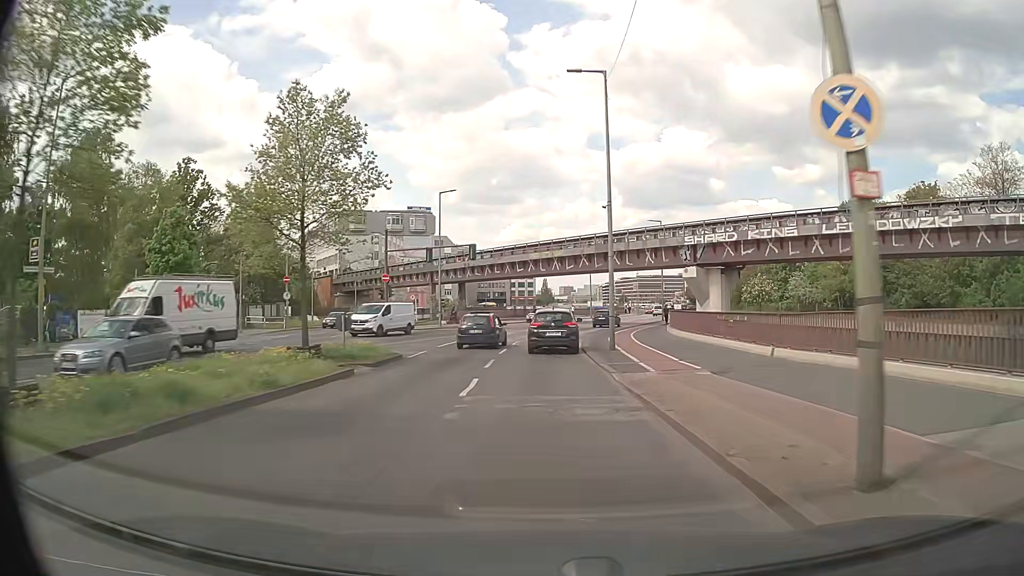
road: secondary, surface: asphalt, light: Day
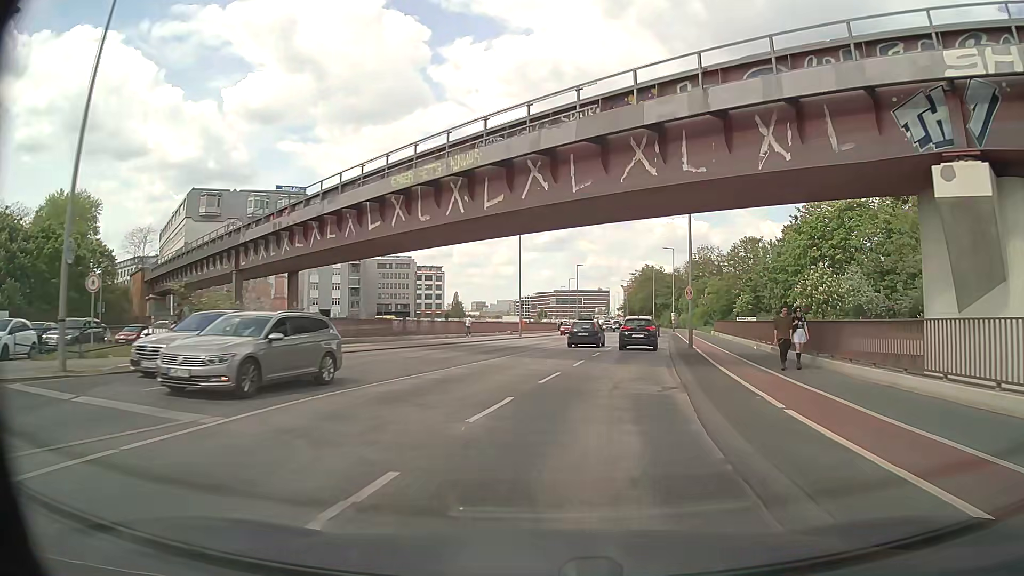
(+0.9, +38.9) m; +7°
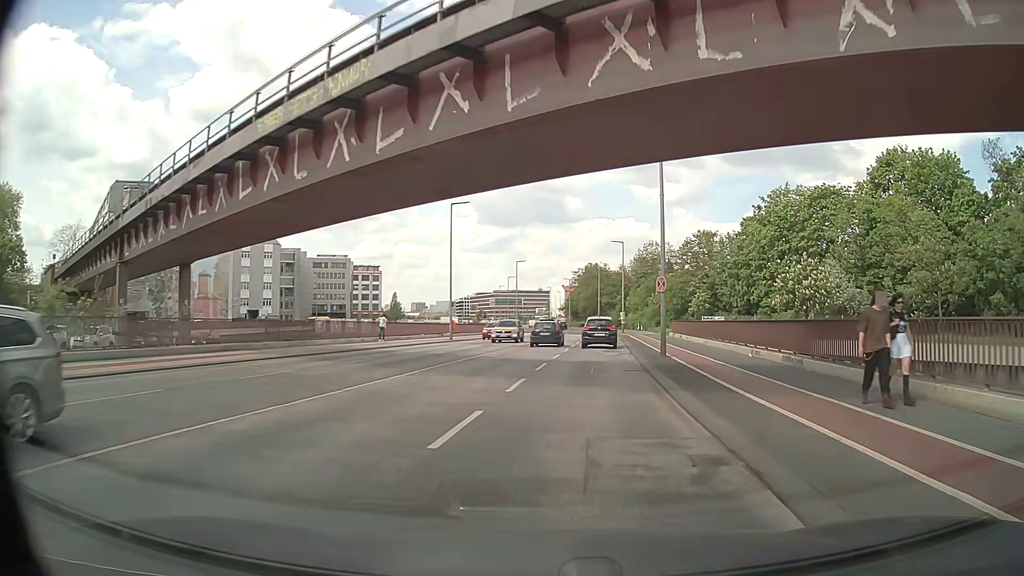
(+0.3, +7.7) m; +5°
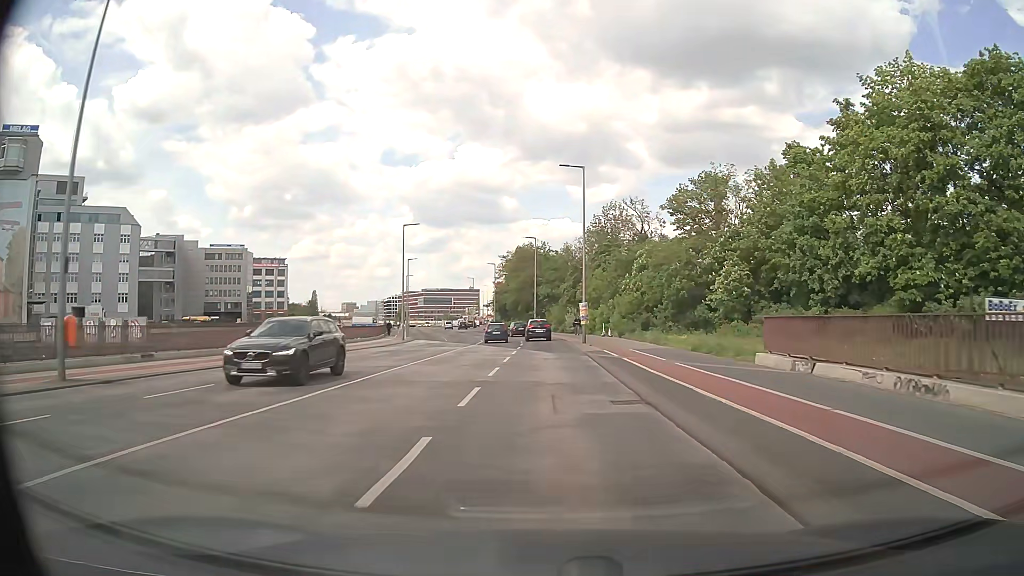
(+3.2, +38.1) m; +7°
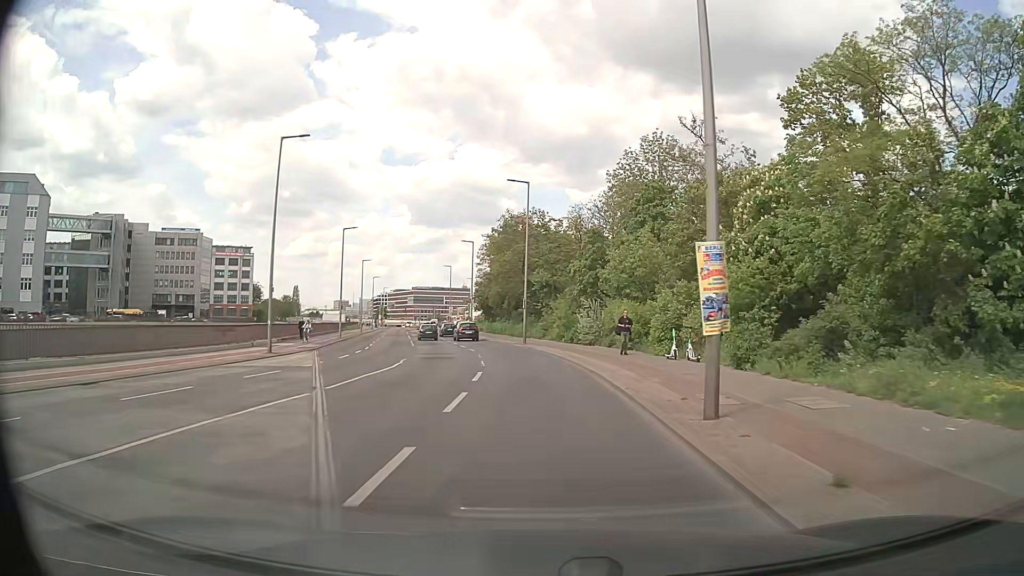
(-0.1, +30.5) m; 0°
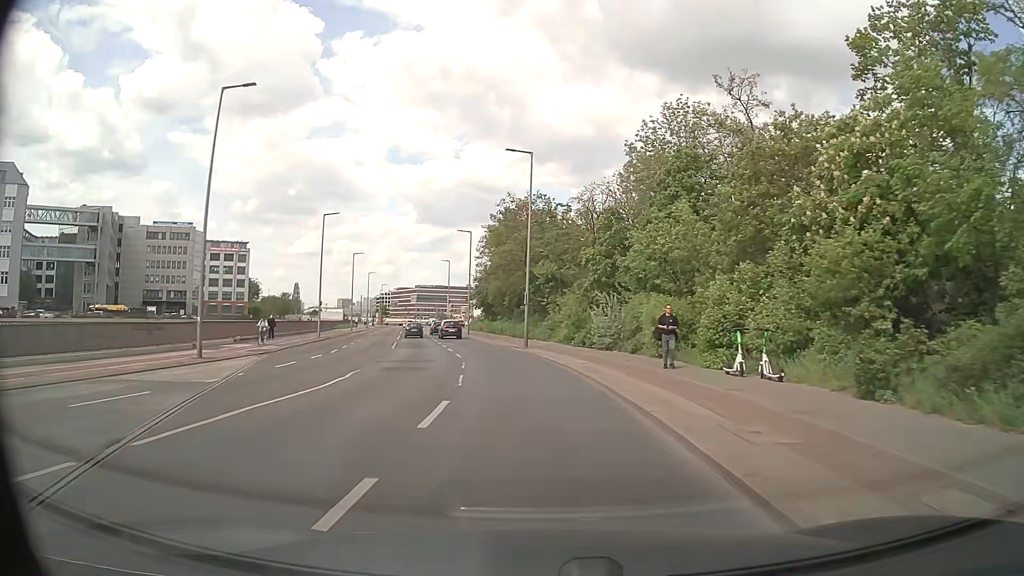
(0.0, +7.6) m; +1°
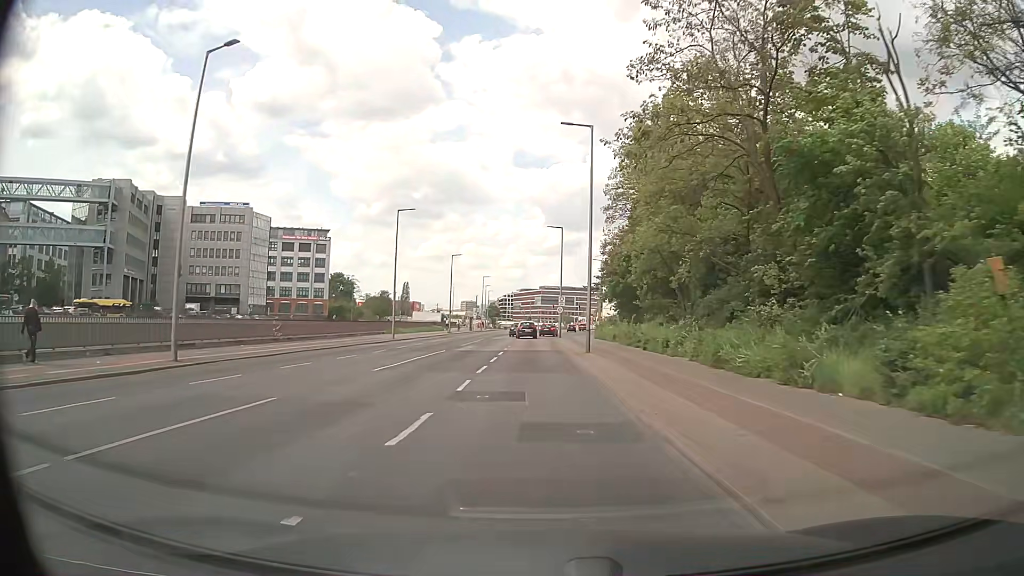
(-3.7, +37.8) m; -11°
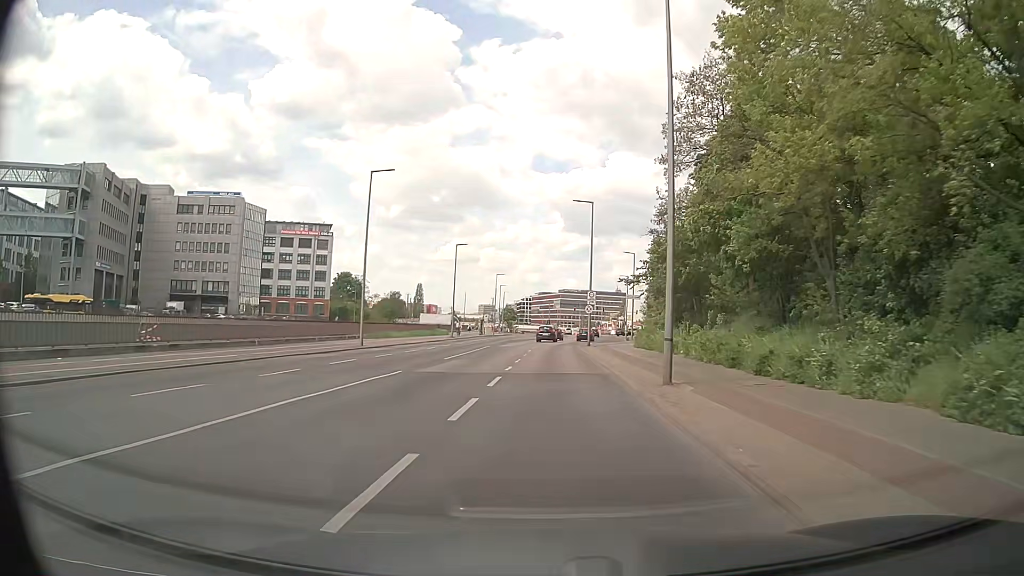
(-0.3, +15.2) m; -2°
(0, +10) (0, +20) (0, +30) (+1, +40) (+1, +50) (+2, +60) (+4, +70) (+6, +80) (+7, +89) (+9, +99) m
